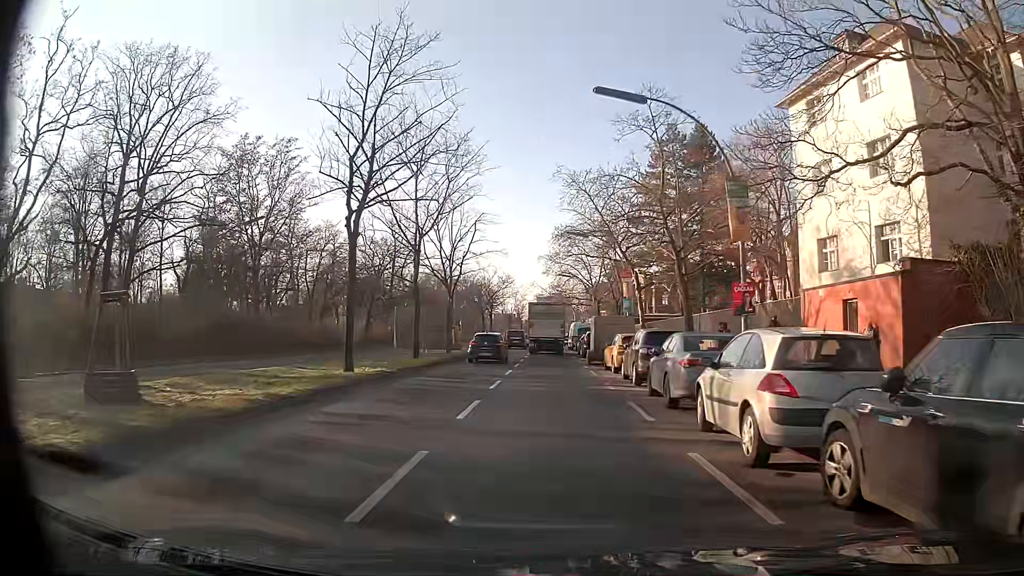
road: secondary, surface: asphalt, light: Day
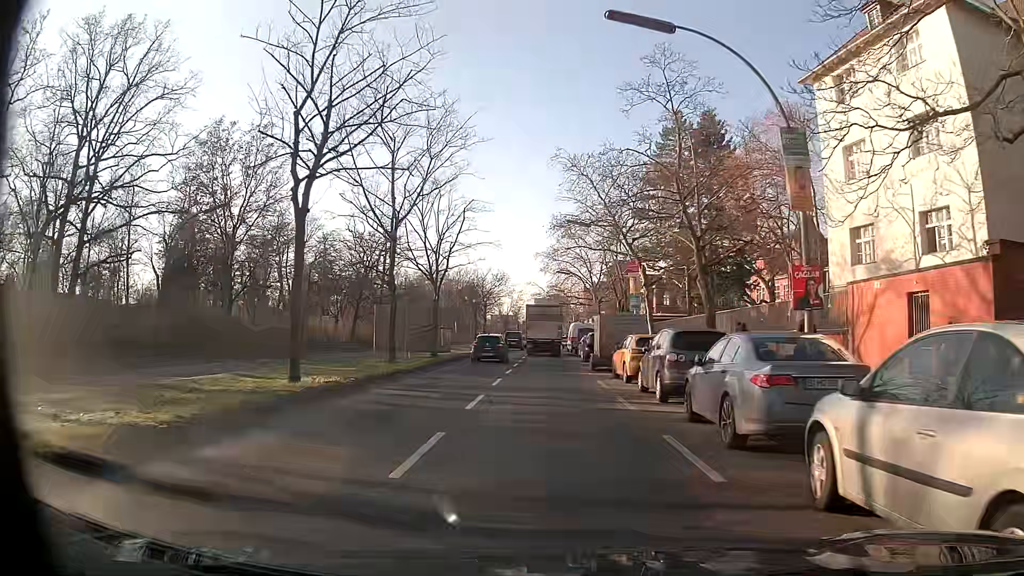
(0.0, +4.5) m; 0°
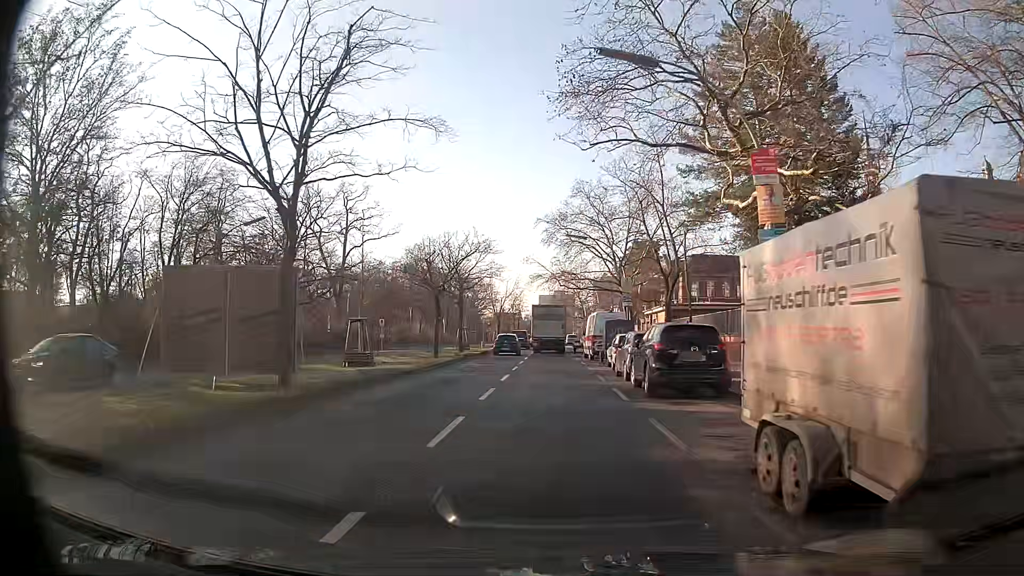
(0.0, +22.6) m; 0°
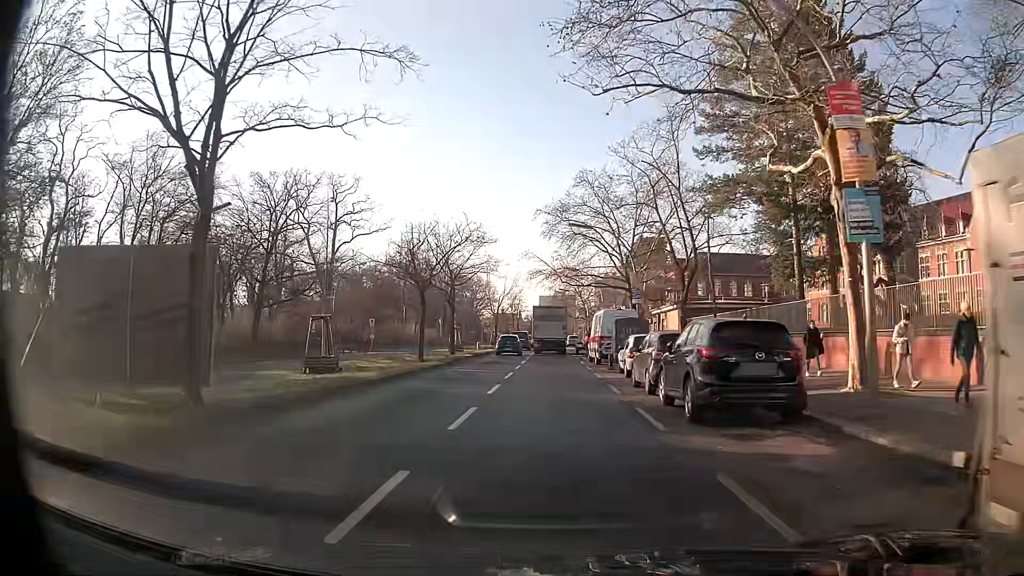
(0.0, +4.5) m; -1°
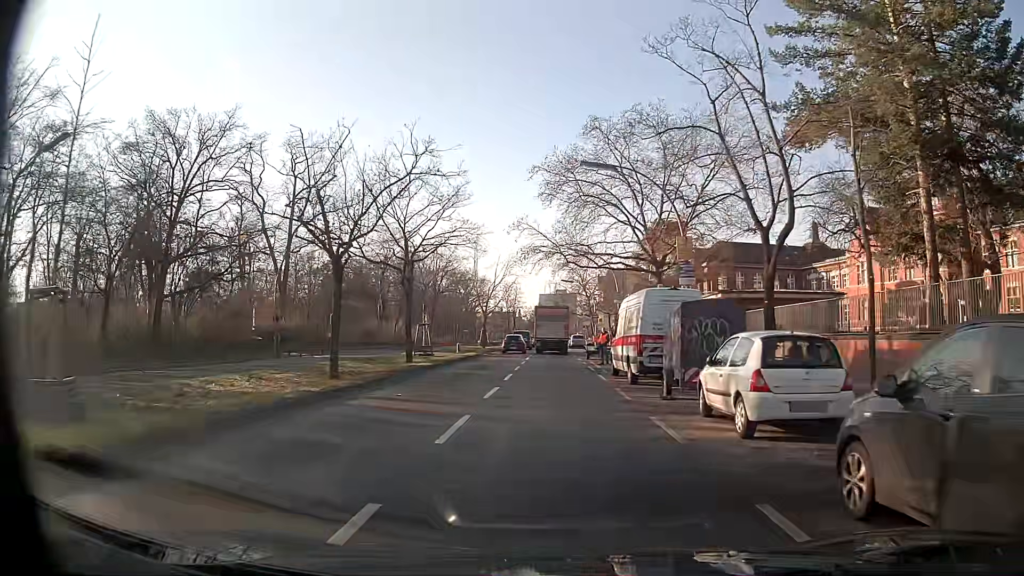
(+0.1, +13.5) m; +1°
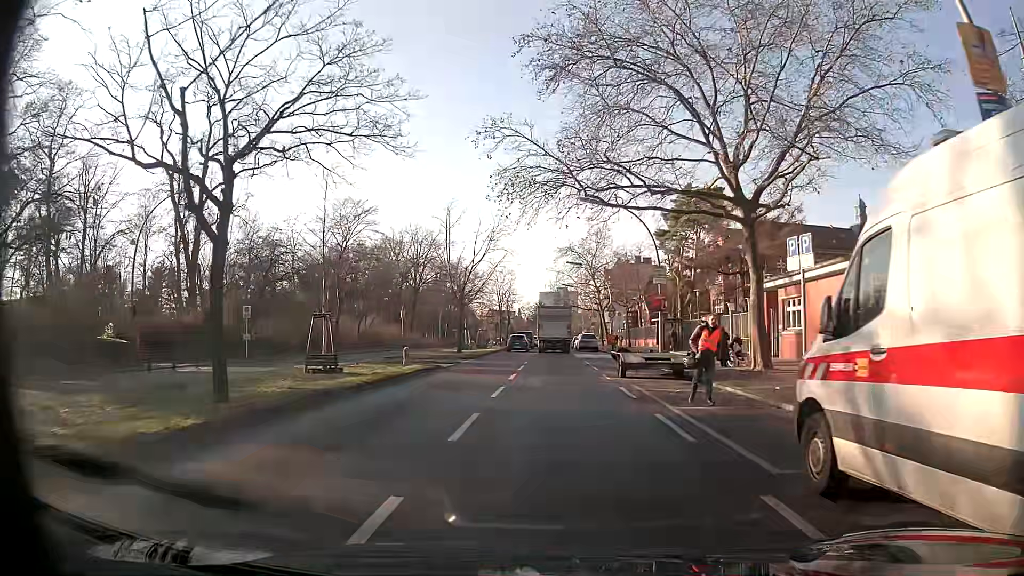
(-0.1, +18.0) m; -1°
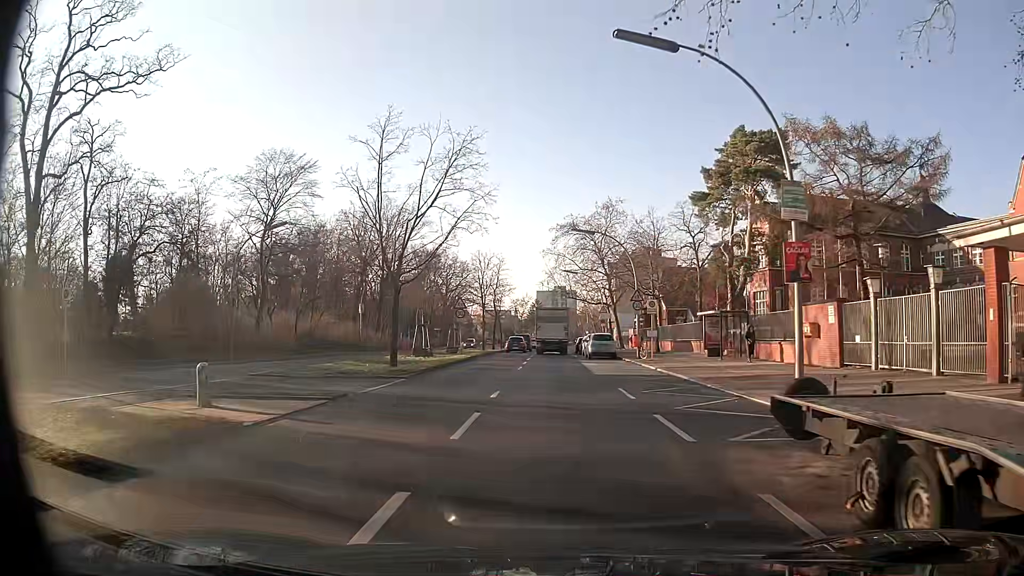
(+0.1, +18.0) m; +2°
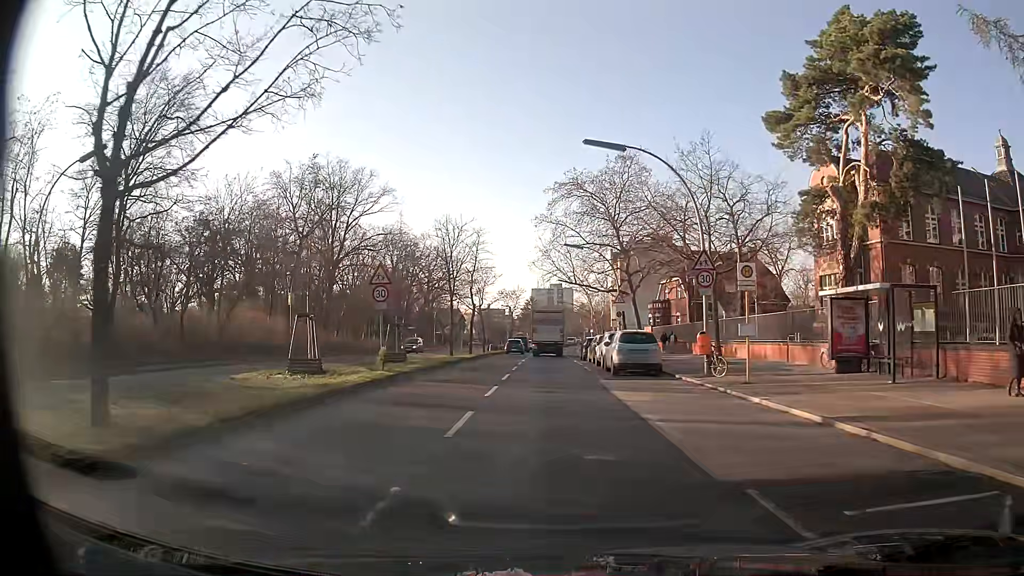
(-0.3, +18.0) m; 0°
(0, +10) (0, +20) (0, +30) (0, +40) (-1, +50) (-1, +60) (-1, +70) (-1, +80) (-1, +90) (-2, +100) m
